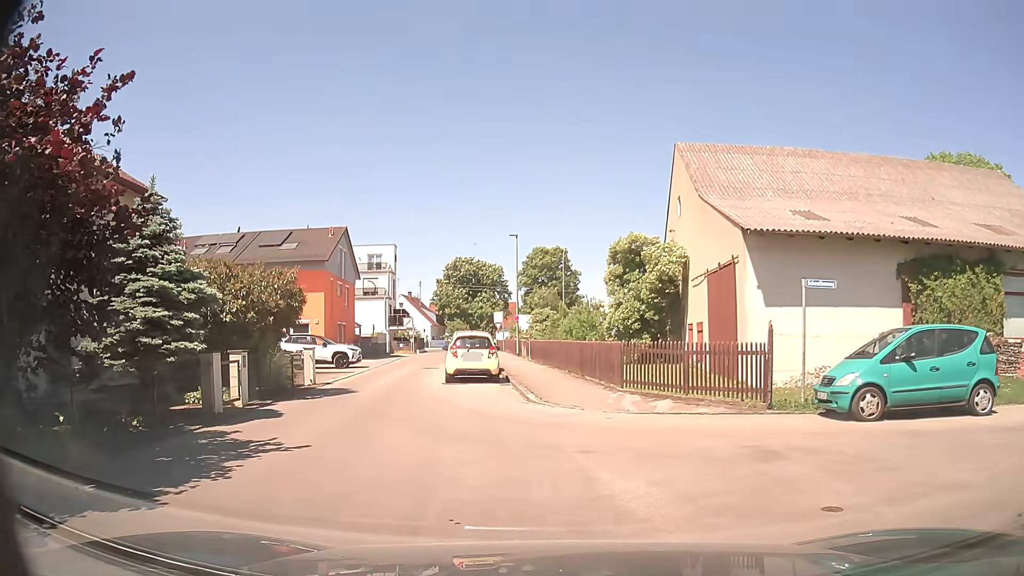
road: residential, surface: asphalt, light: Day
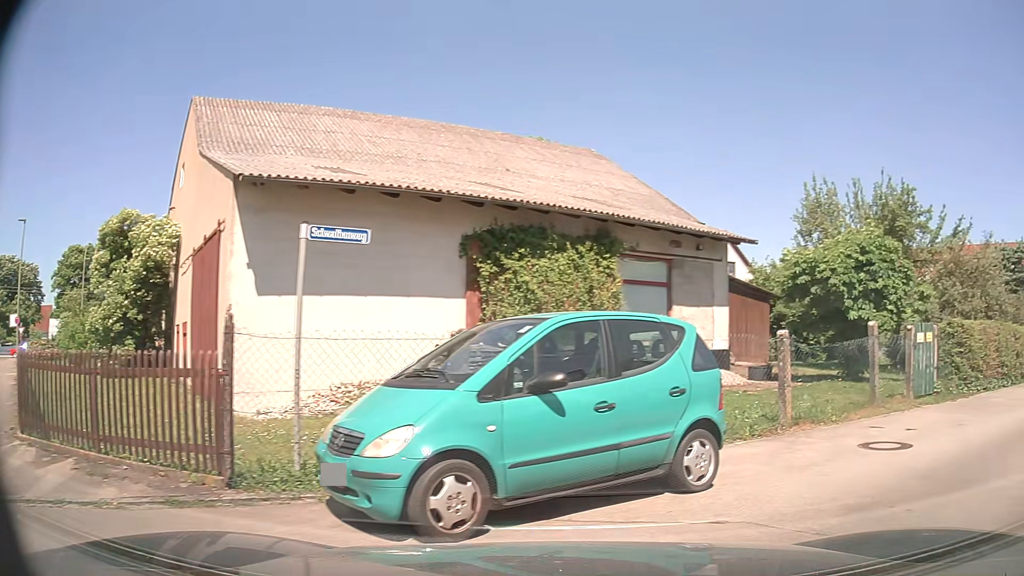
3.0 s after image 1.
(+1.6, +6.7) m; +41°
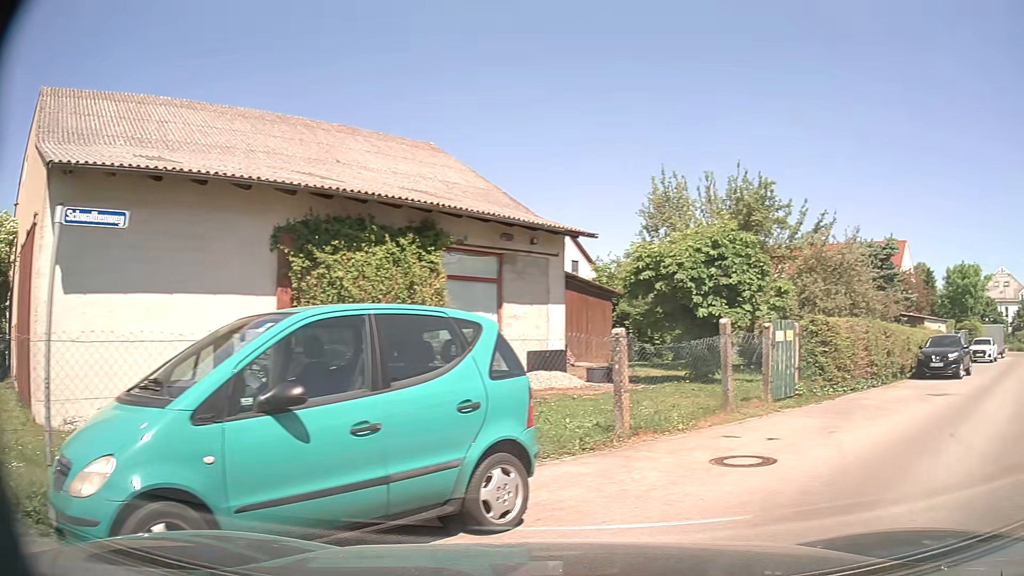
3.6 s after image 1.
(+0.2, +1.3) m; +13°
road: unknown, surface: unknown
